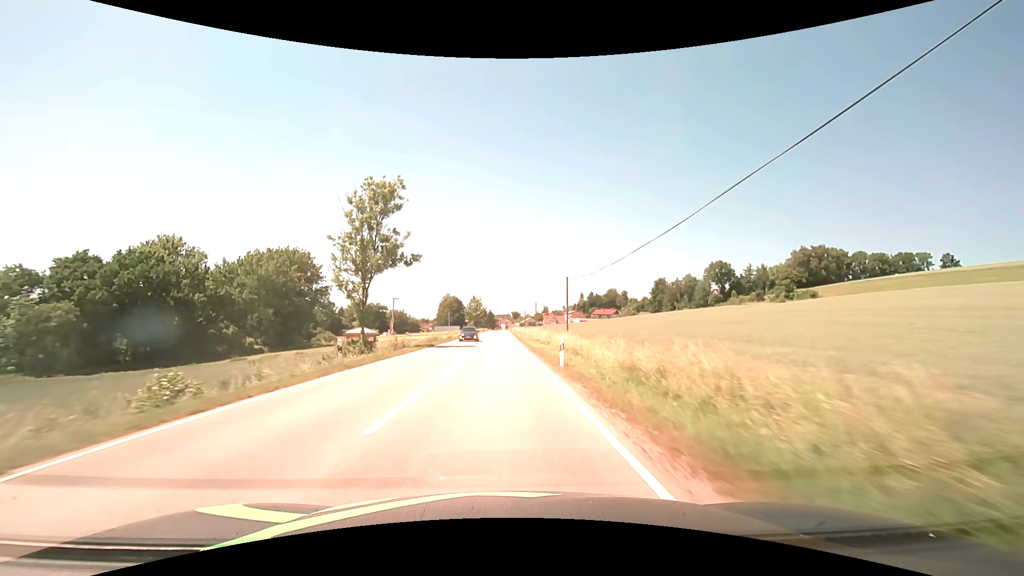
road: secondary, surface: asphalt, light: Day
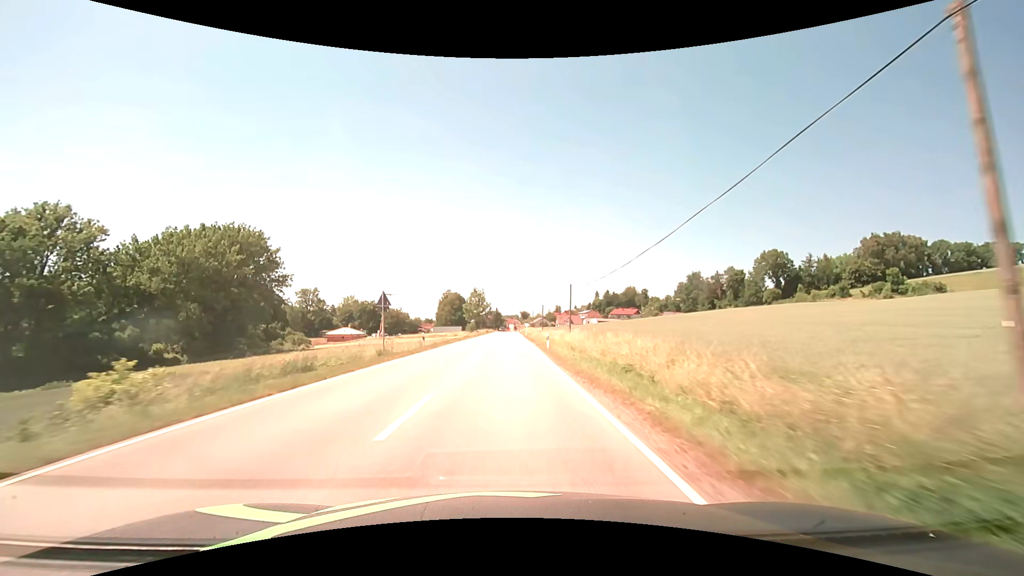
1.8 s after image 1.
(-0.4, +36.2) m; -1°
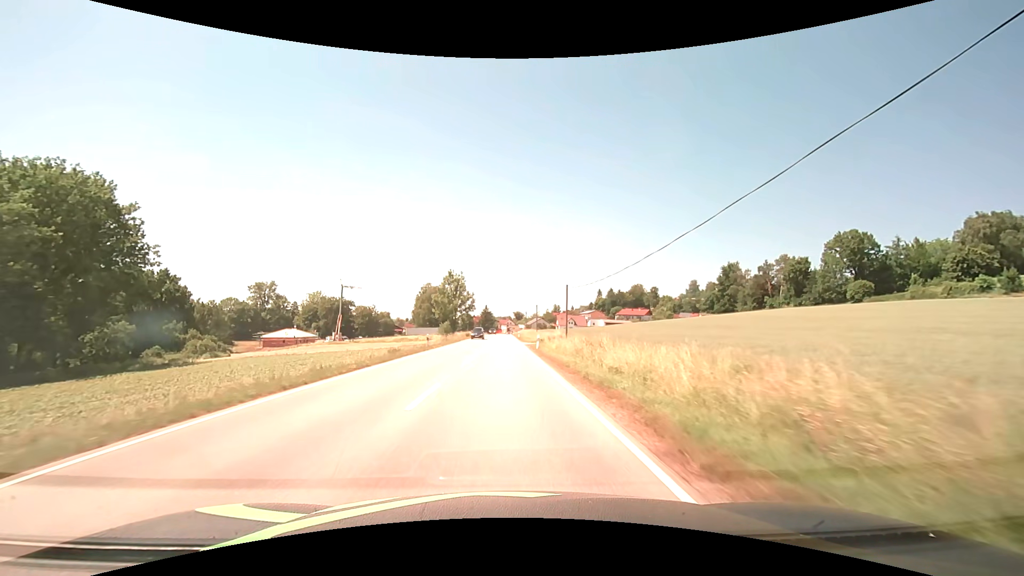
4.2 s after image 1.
(+0.5, +45.5) m; +1°
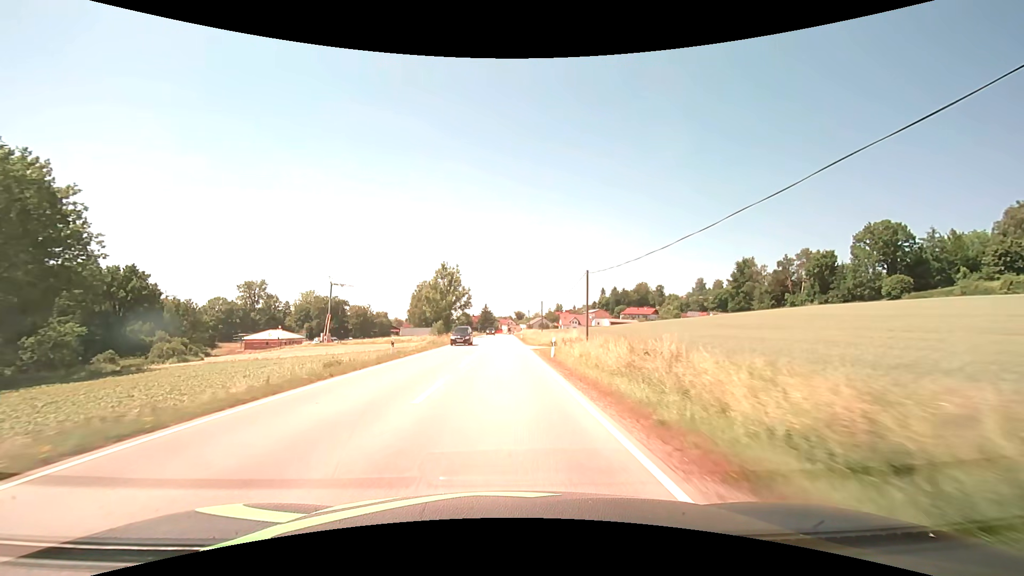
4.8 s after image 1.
(0.0, +11.3) m; 0°
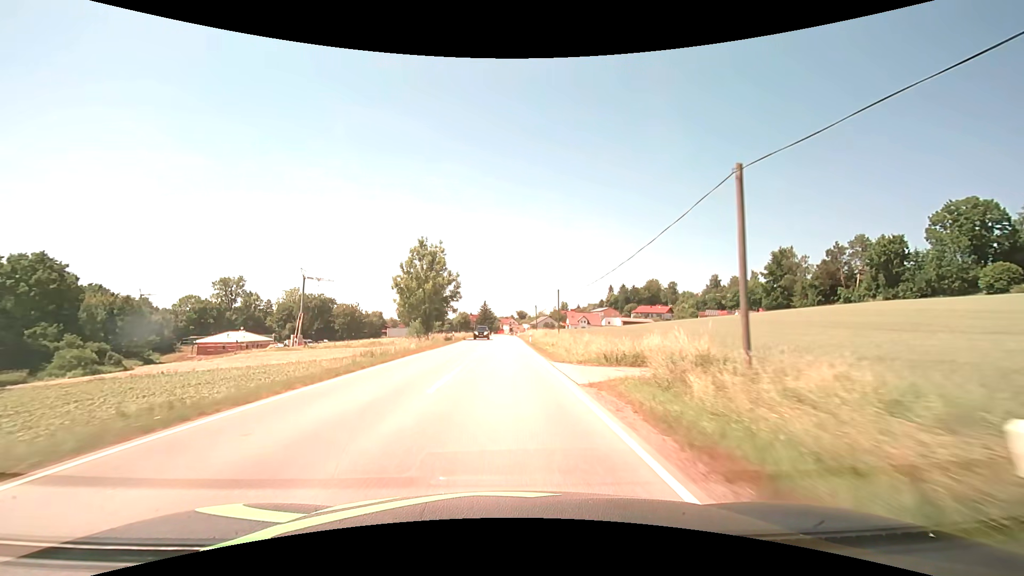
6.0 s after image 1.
(0.0, +22.6) m; 0°
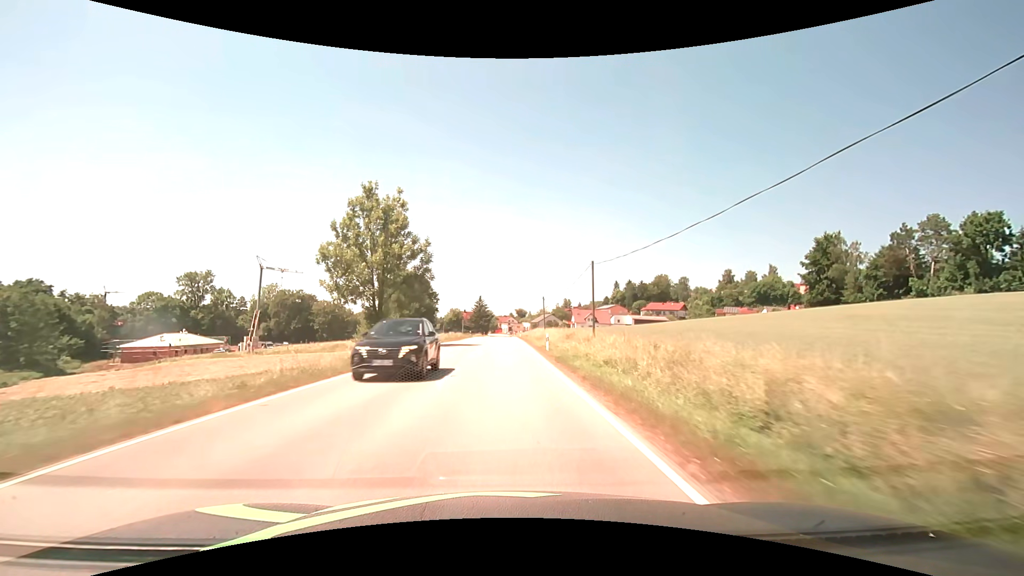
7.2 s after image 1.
(0.0, +22.8) m; 0°
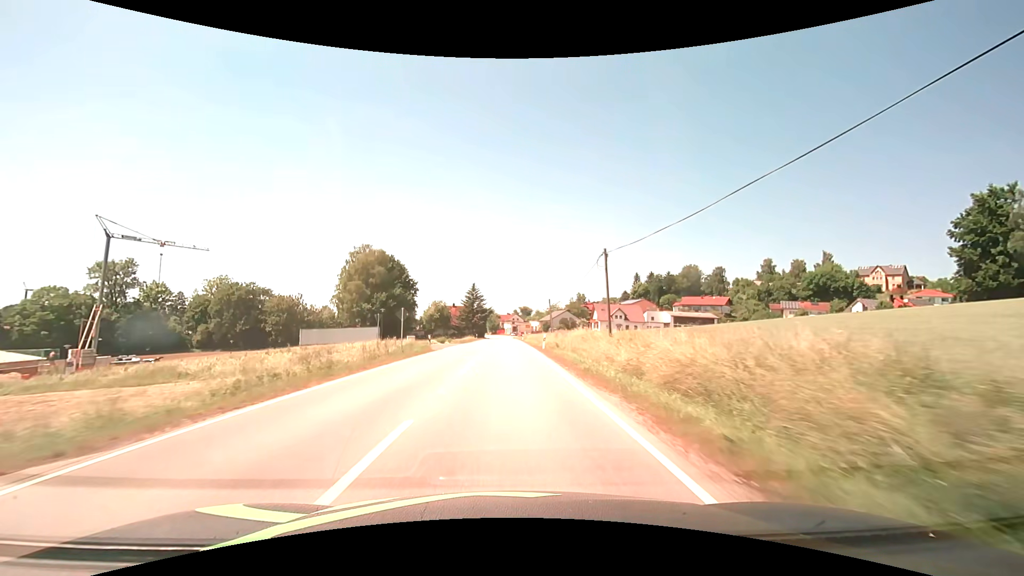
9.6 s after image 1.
(-0.2, +44.3) m; -1°
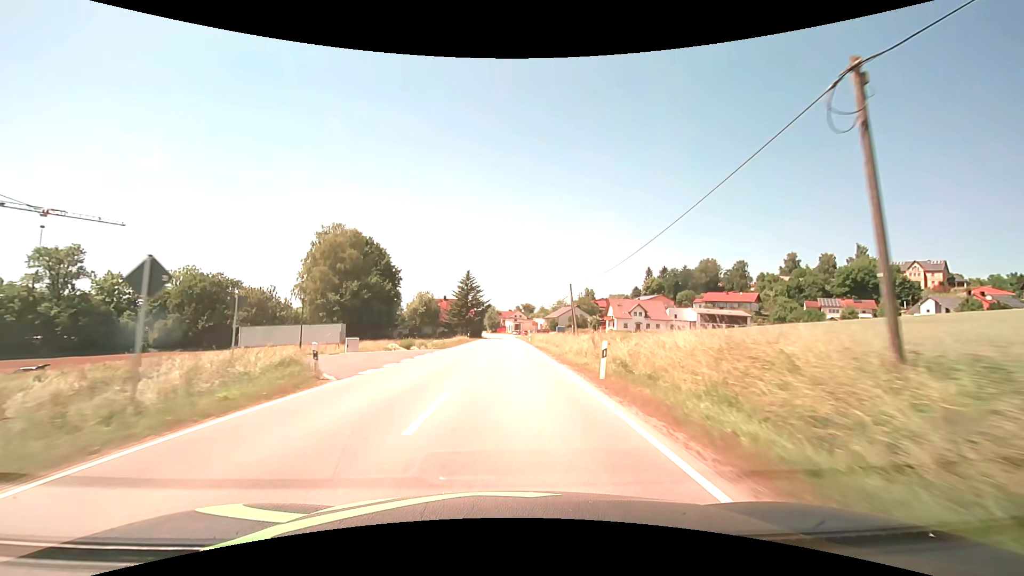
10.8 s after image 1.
(0.0, +20.8) m; 0°
(0, +10) (0, +20) (0, +30) (0, +40) (0, +50) (0, +60) (0, +70) (0, +80) (0, +90) (0, +100) m
